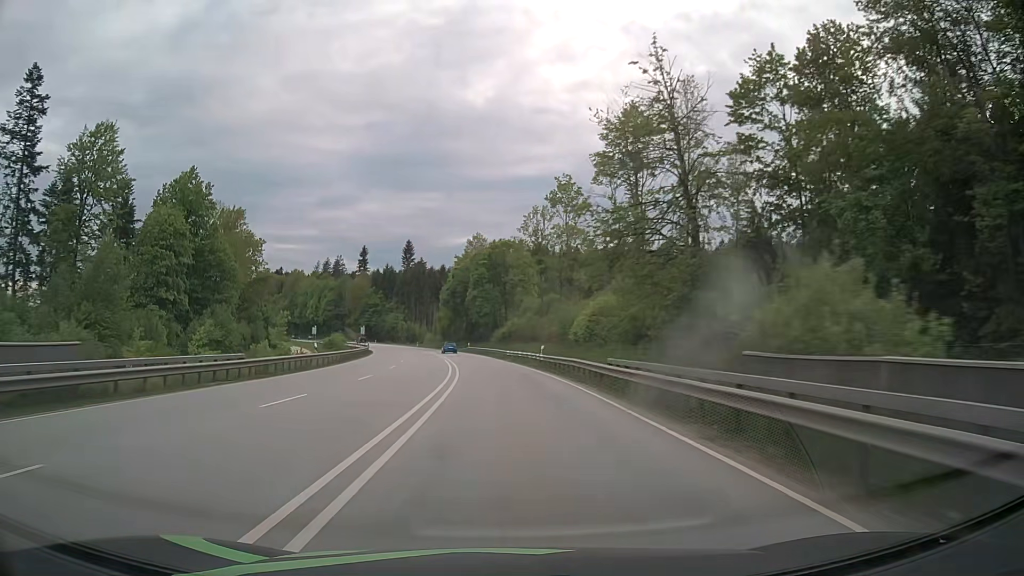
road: primary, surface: asphalt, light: Day
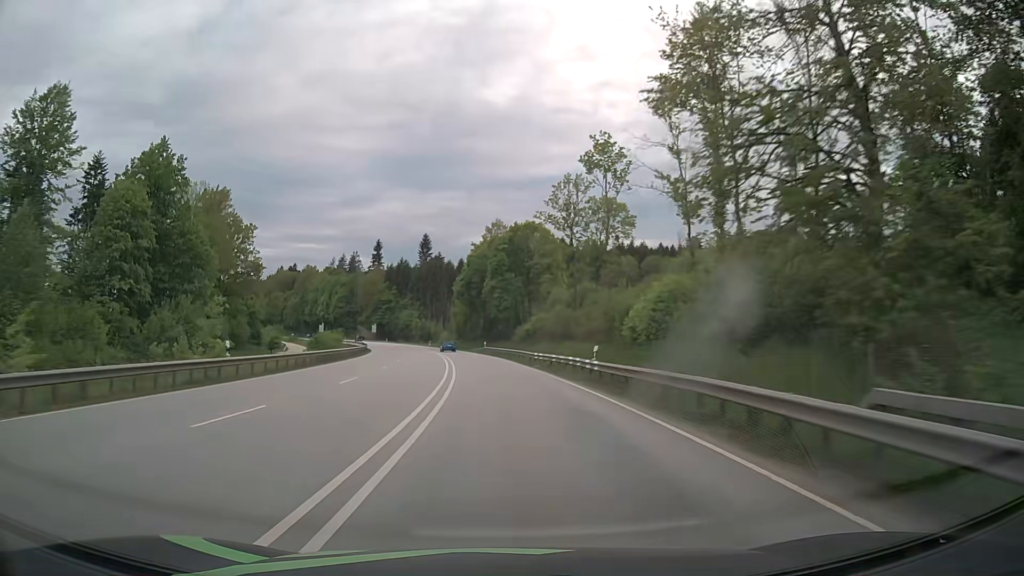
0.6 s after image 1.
(-0.3, +15.8) m; -2°
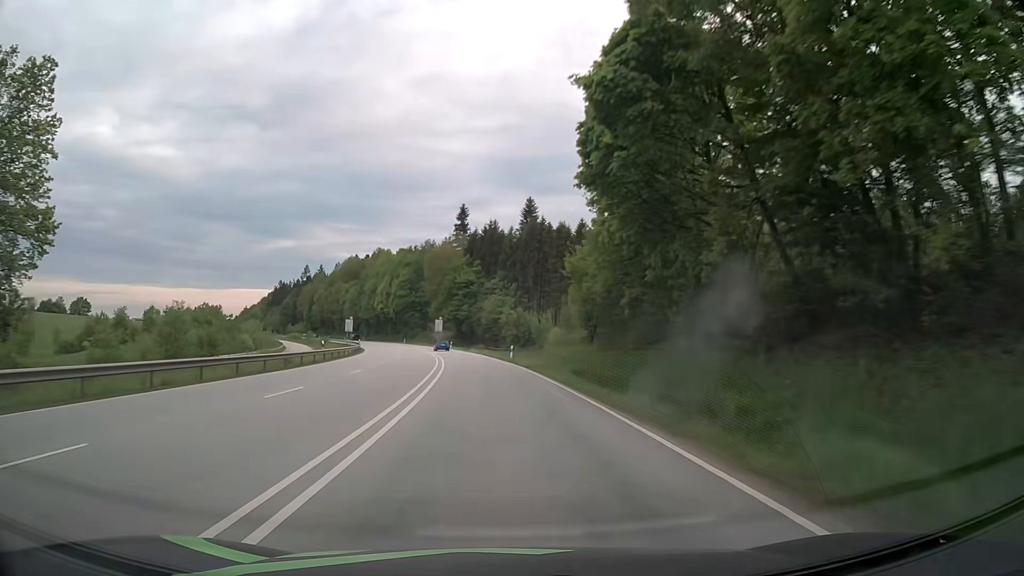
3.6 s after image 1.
(-6.5, +78.7) m; -10°
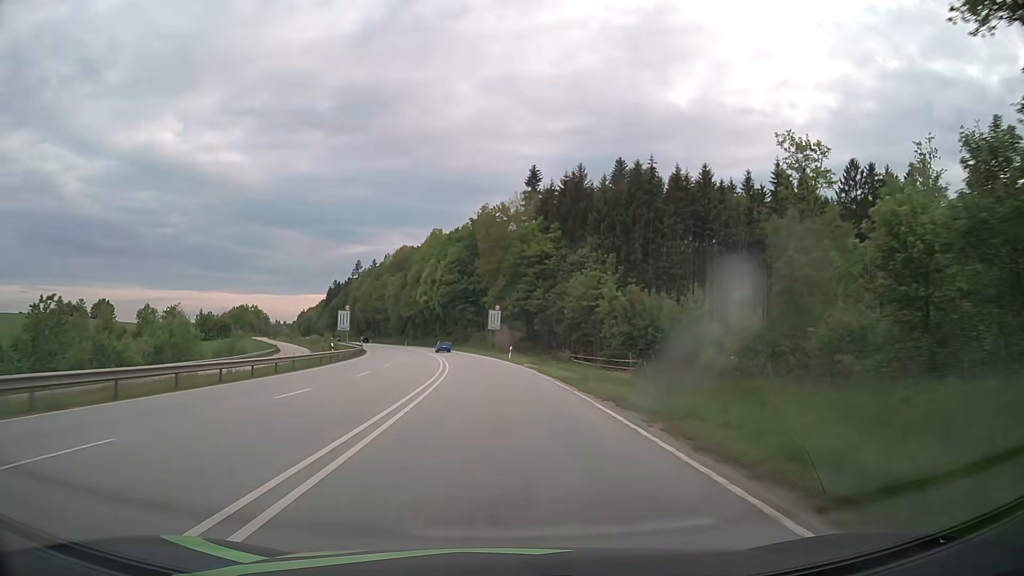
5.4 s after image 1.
(-2.6, +47.4) m; -6°
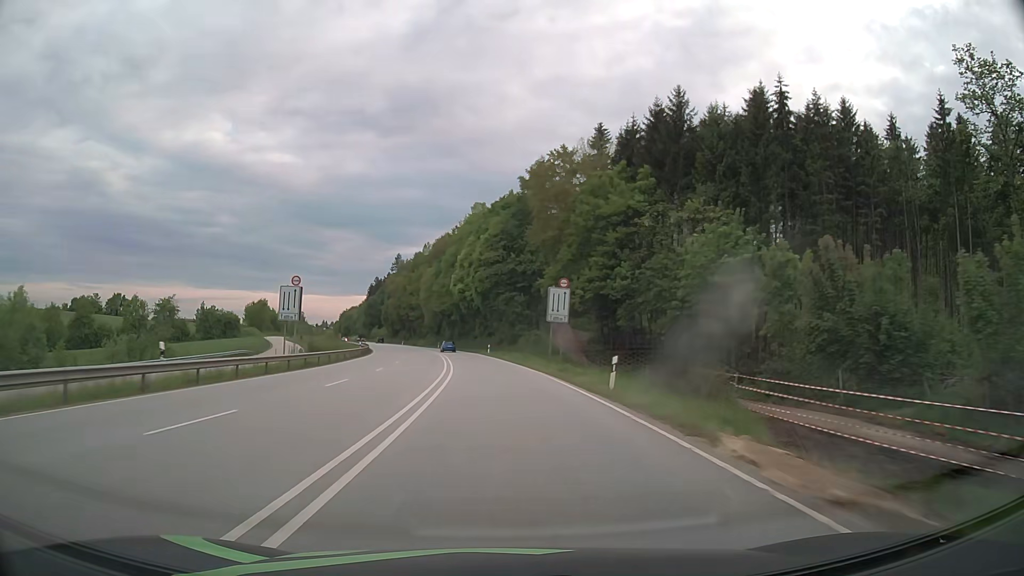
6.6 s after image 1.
(-1.3, +31.6) m; -5°
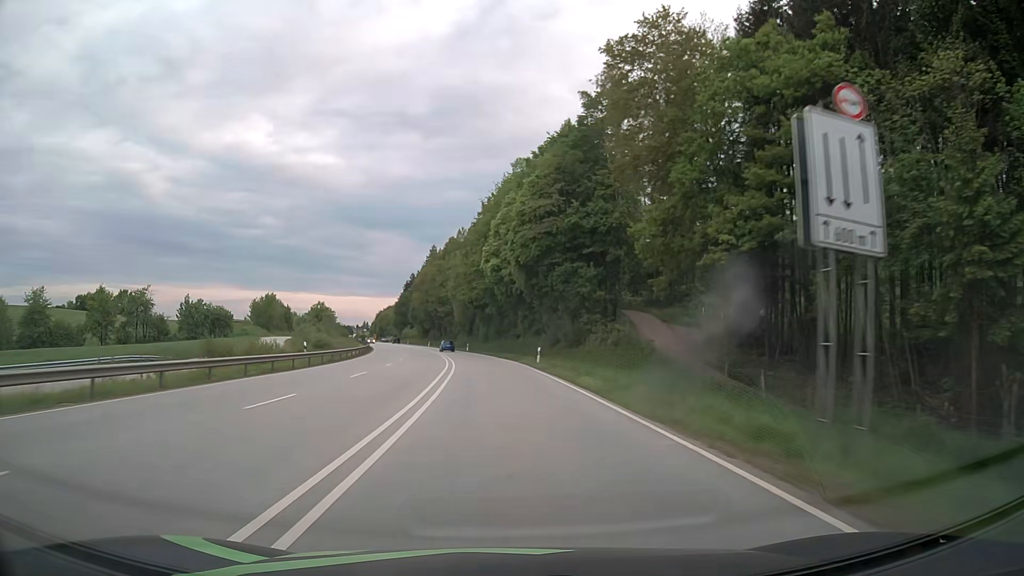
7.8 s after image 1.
(-1.1, +31.6) m; -4°
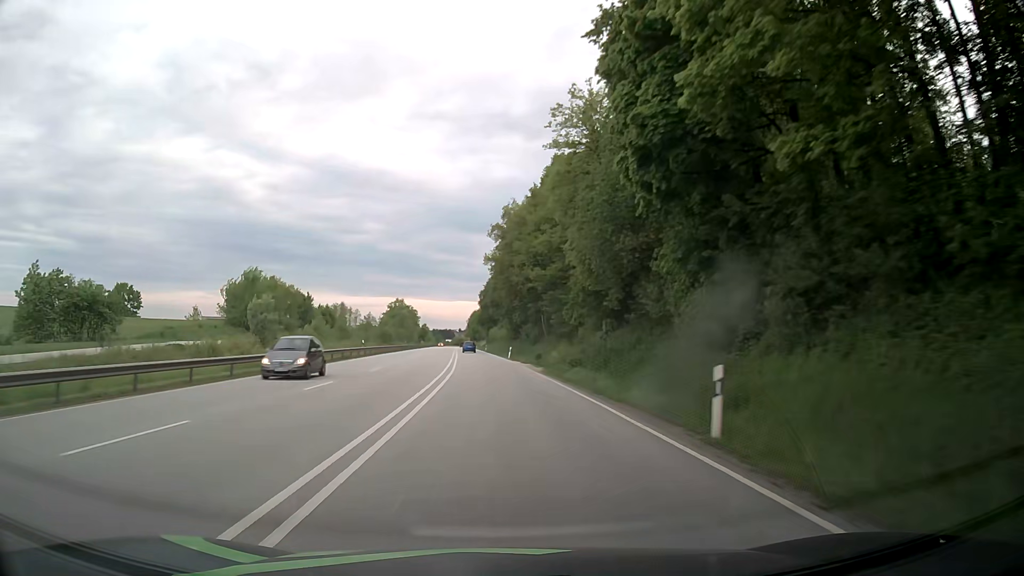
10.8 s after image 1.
(-6.4, +78.9) m; -9°
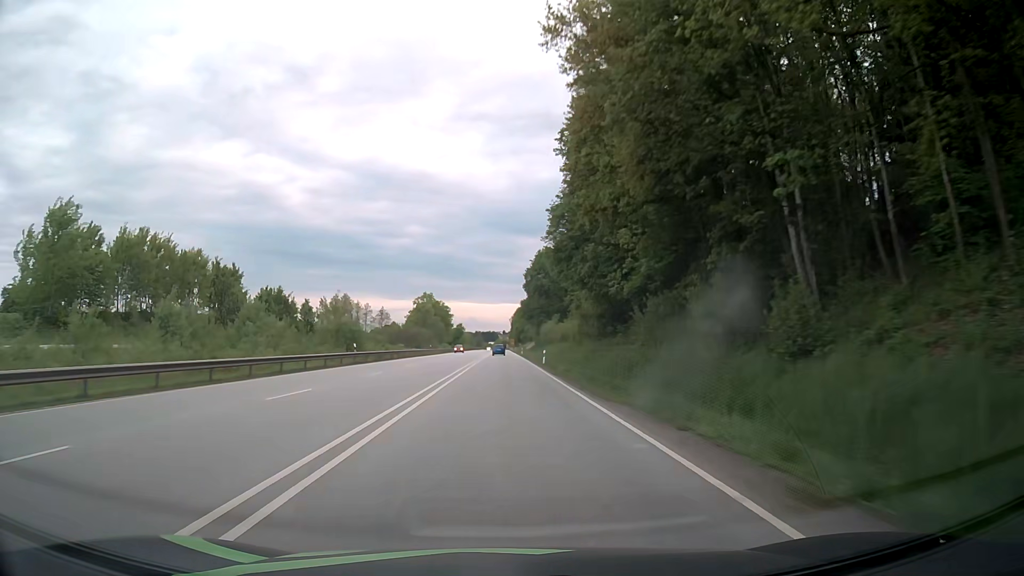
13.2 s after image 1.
(-2.9, +63.4) m; -4°
(0, +10) (0, +20) (0, +30) (0, +40) (0, +50) (0, +60) (0, +70) (0, +80) (0, +90) (0, +100) m
